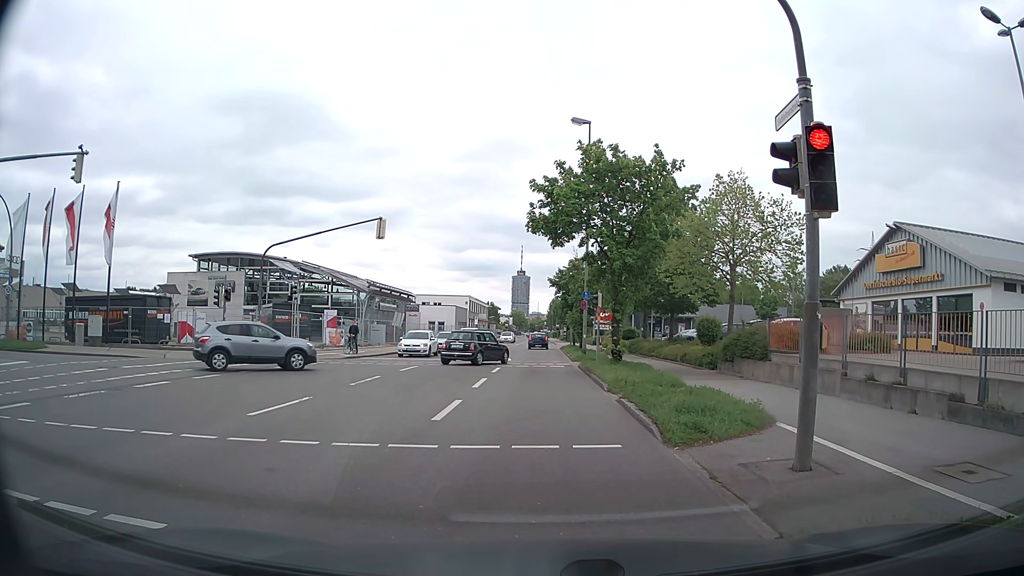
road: secondary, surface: asphalt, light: Day
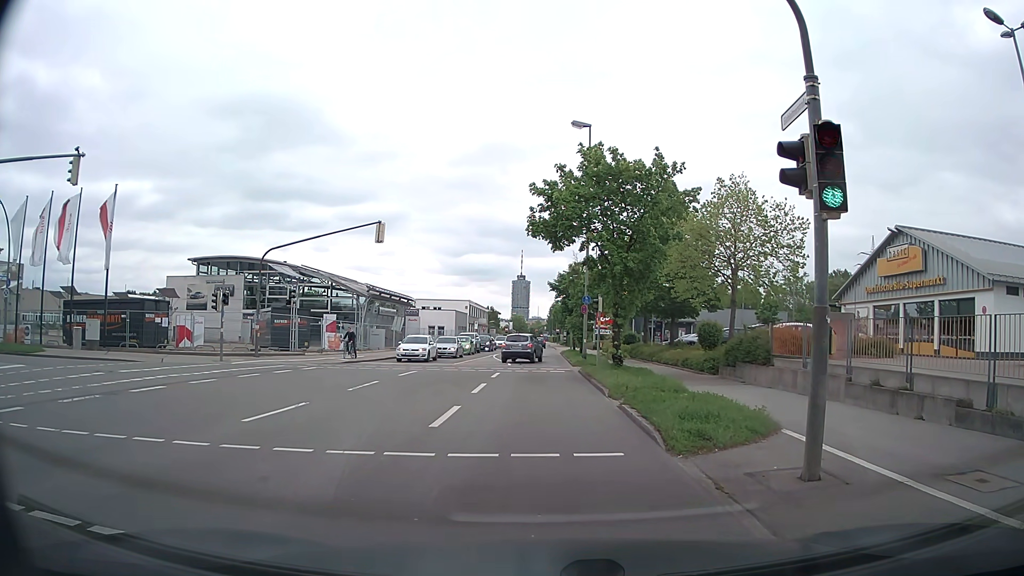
(0.0, +0.2) m; 0°
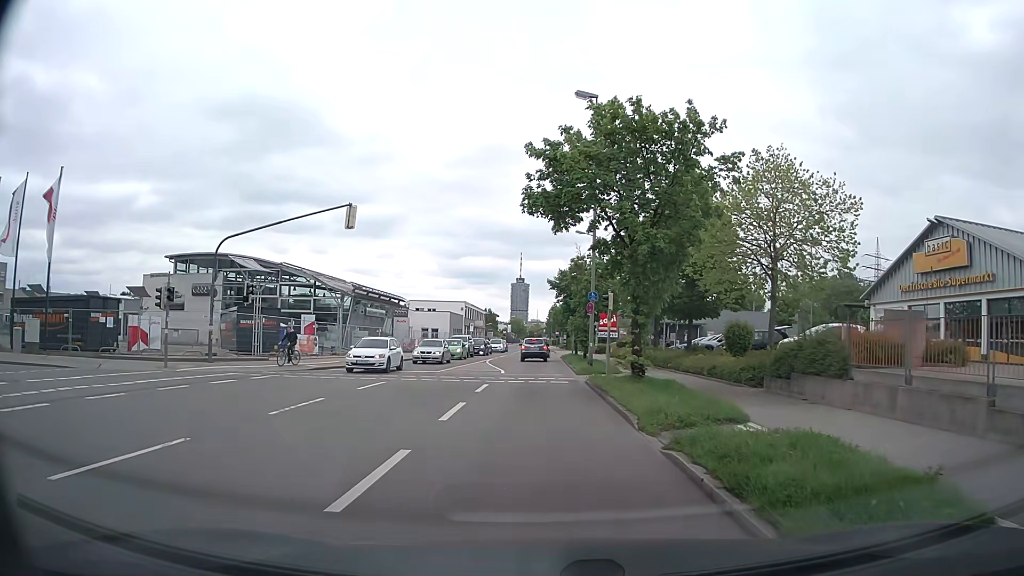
(-0.2, +5.2) m; -1°
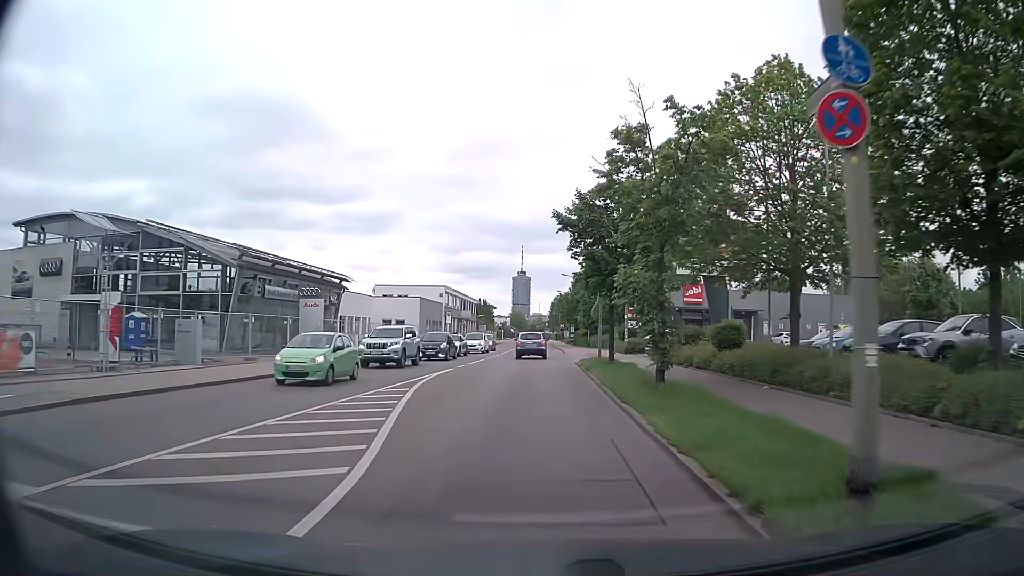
(-0.1, +25.0) m; 0°
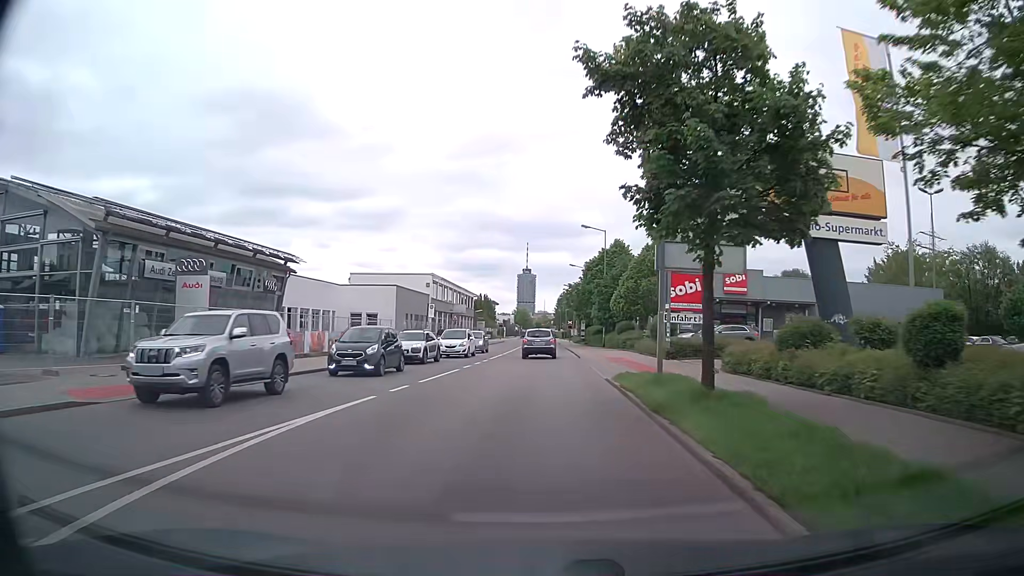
(-0.1, +14.0) m; -1°
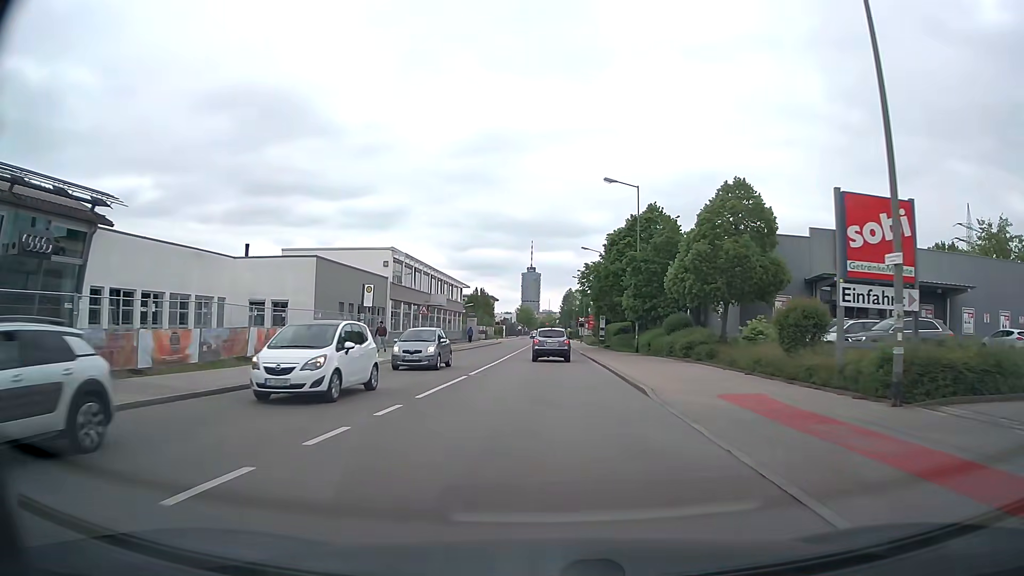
(-0.1, +21.7) m; 0°
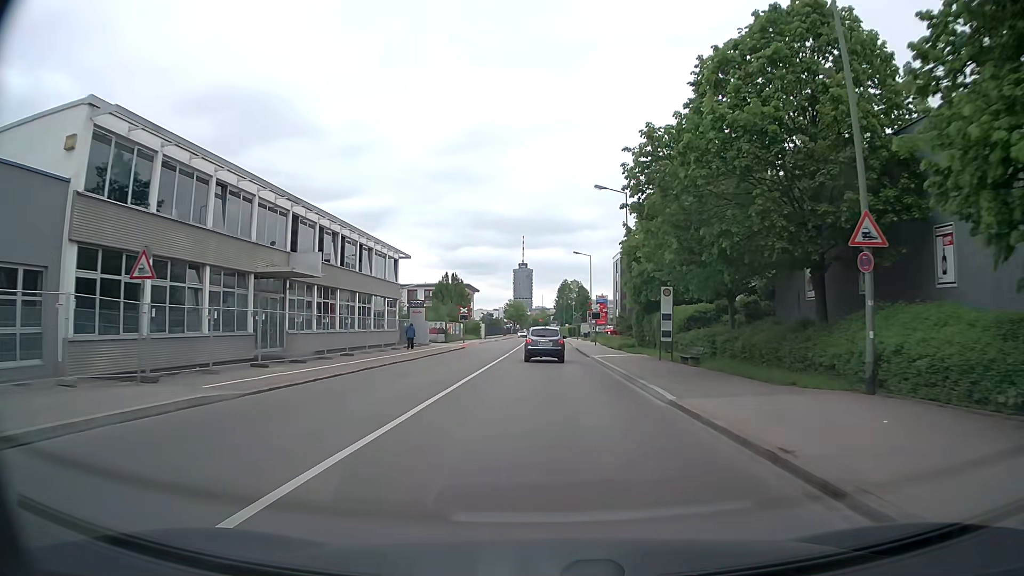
(+0.2, +36.6) m; +1°
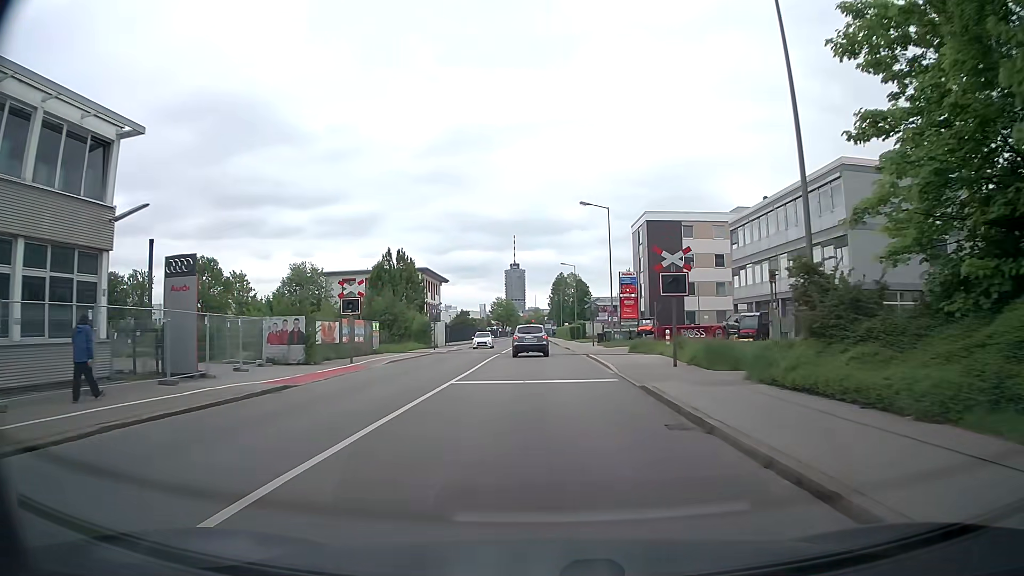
(+0.1, +38.3) m; +1°
(0, +10) (0, +20) (0, +30) (0, +40) (-1, +50) (-1, +60) (-1, +70) (-1, +80) (-2, +90) (-2, +100) m
